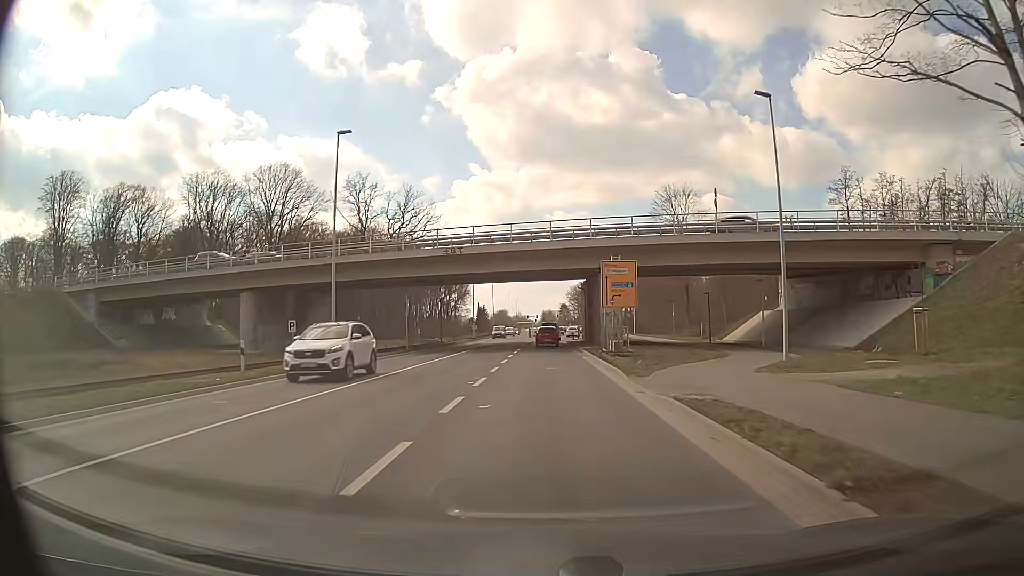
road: secondary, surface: asphalt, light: Day
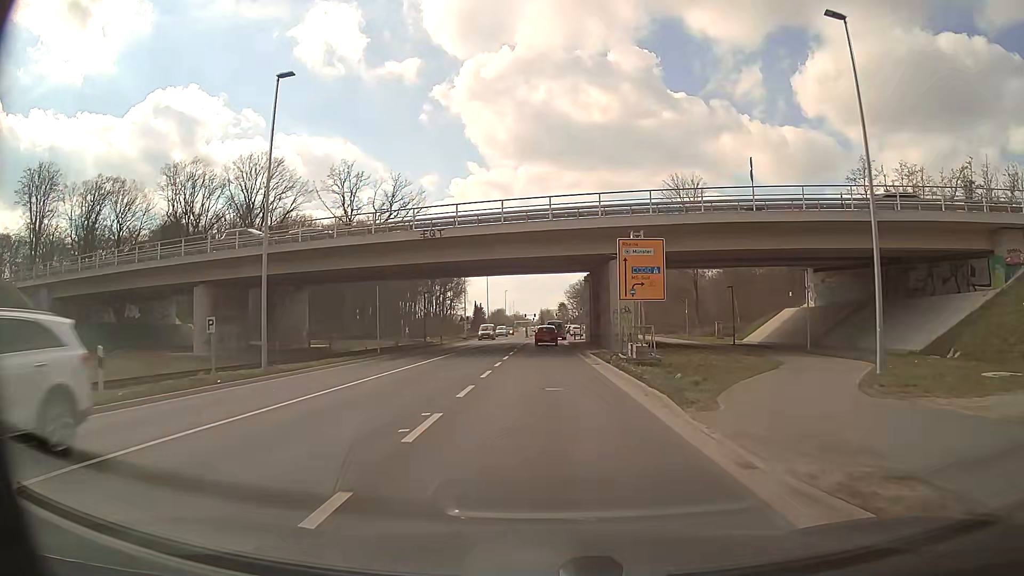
(0.0, +7.6) m; 0°
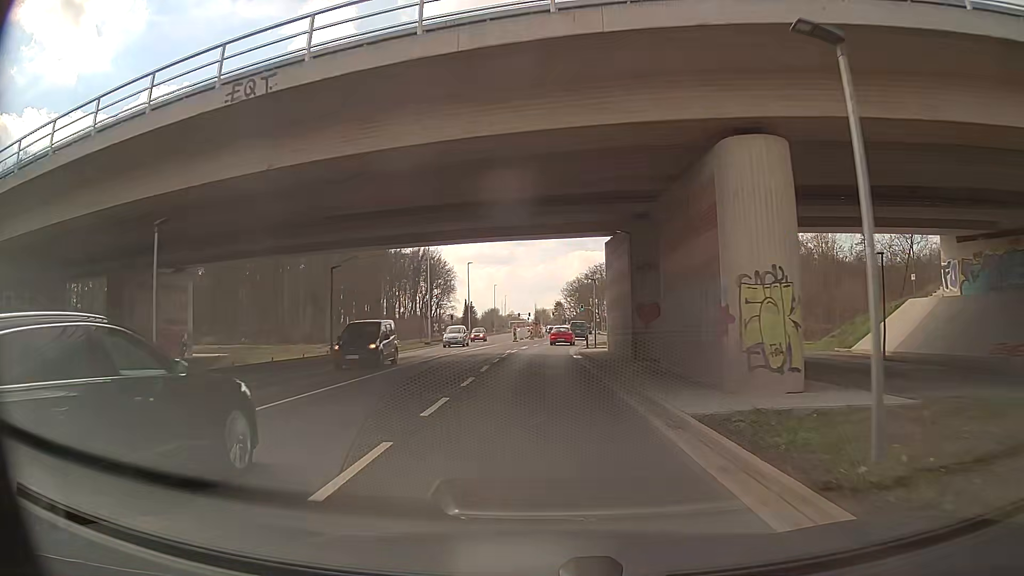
(+0.2, +22.8) m; +1°
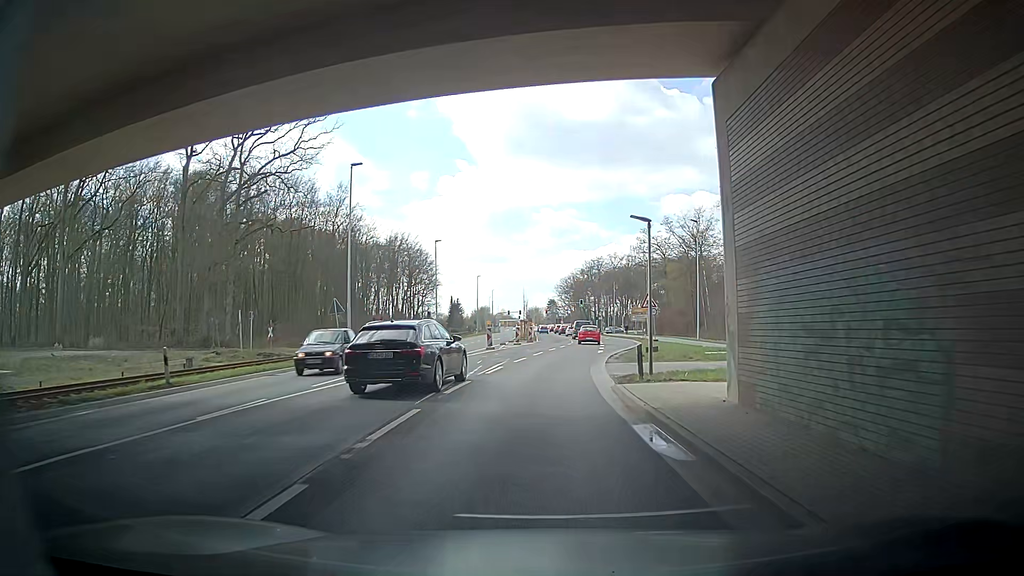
(-0.4, +22.8) m; -3°
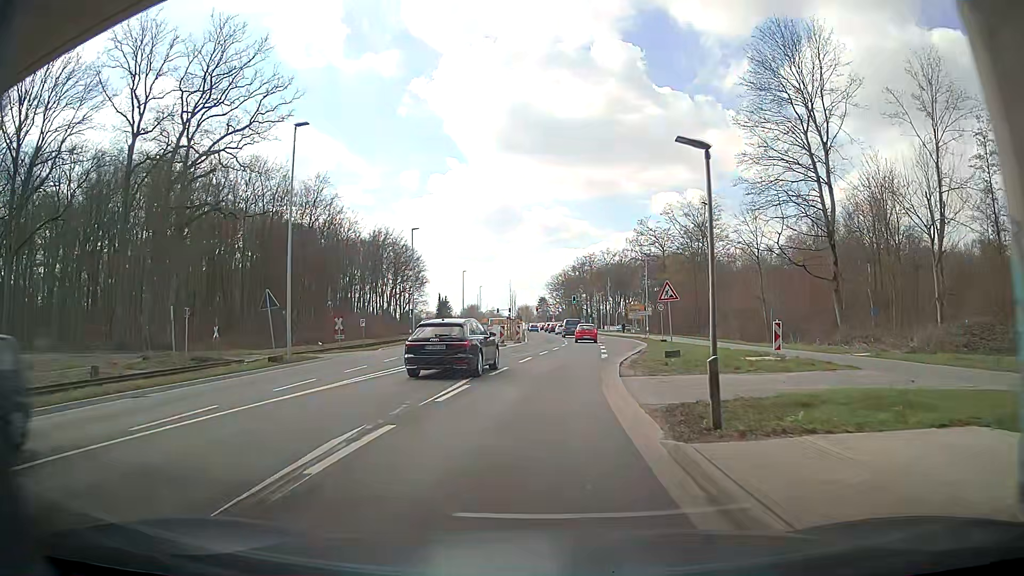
(+0.1, +7.6) m; +2°
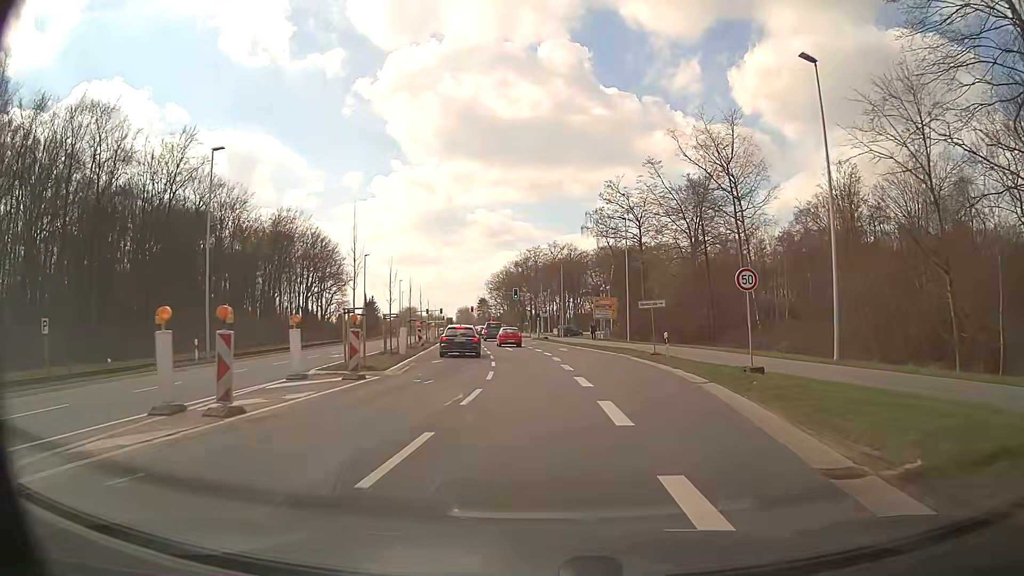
(+2.4, +30.3) m; +7°
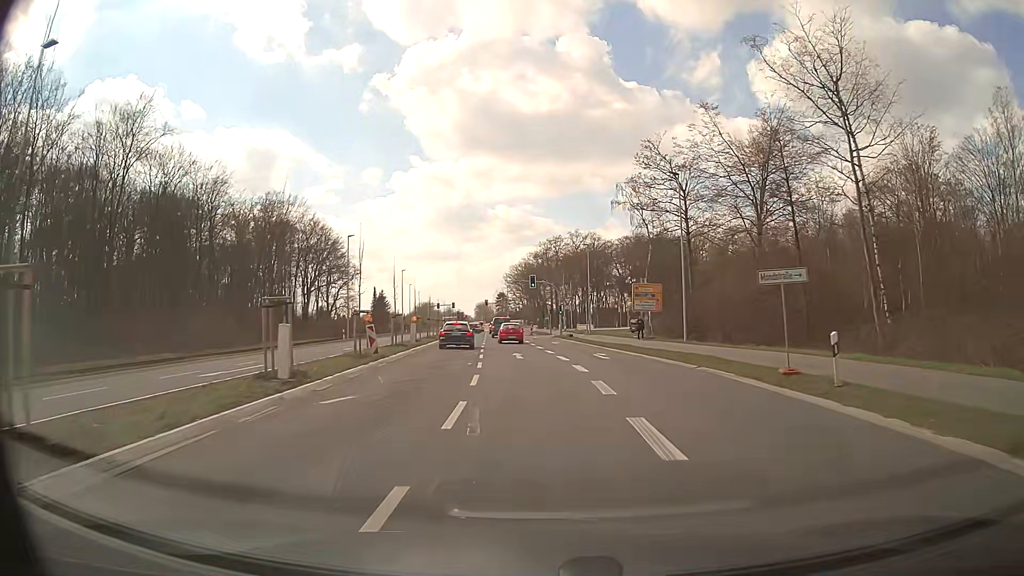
(-0.2, +15.2) m; -2°
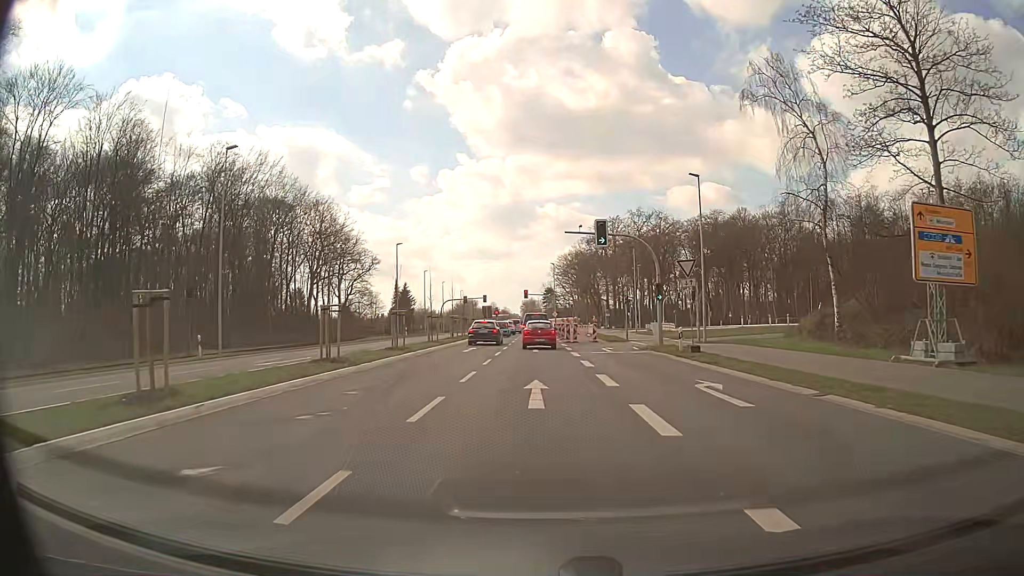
(-1.5, +35.8) m; -4°
